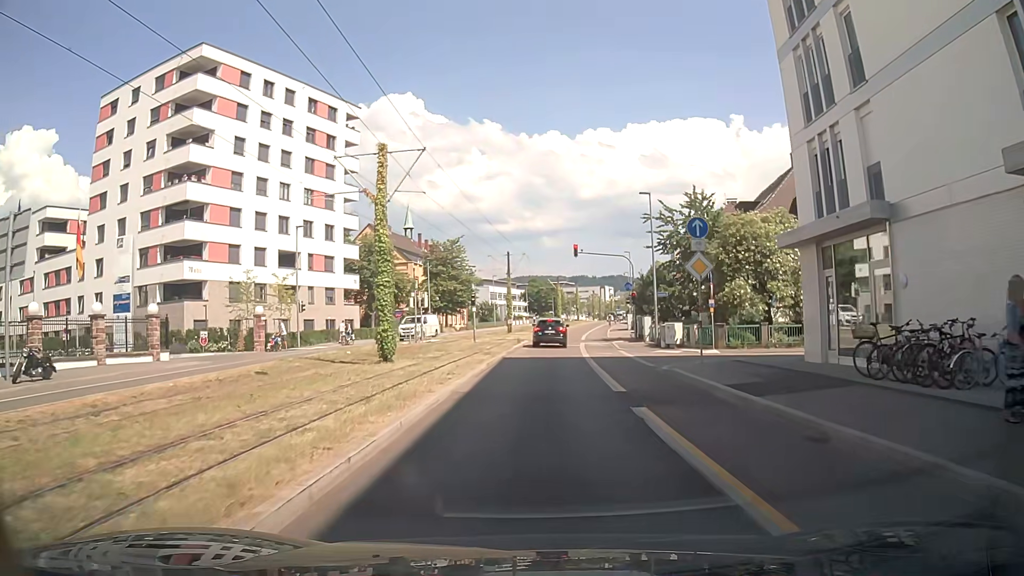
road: secondary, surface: asphalt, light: Day
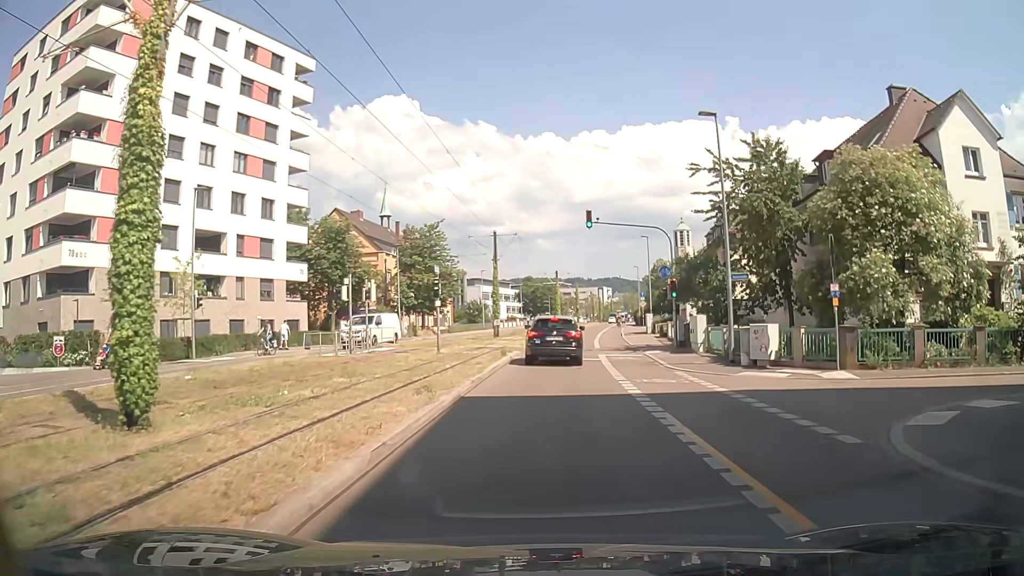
(-0.4, +14.1) m; -2°
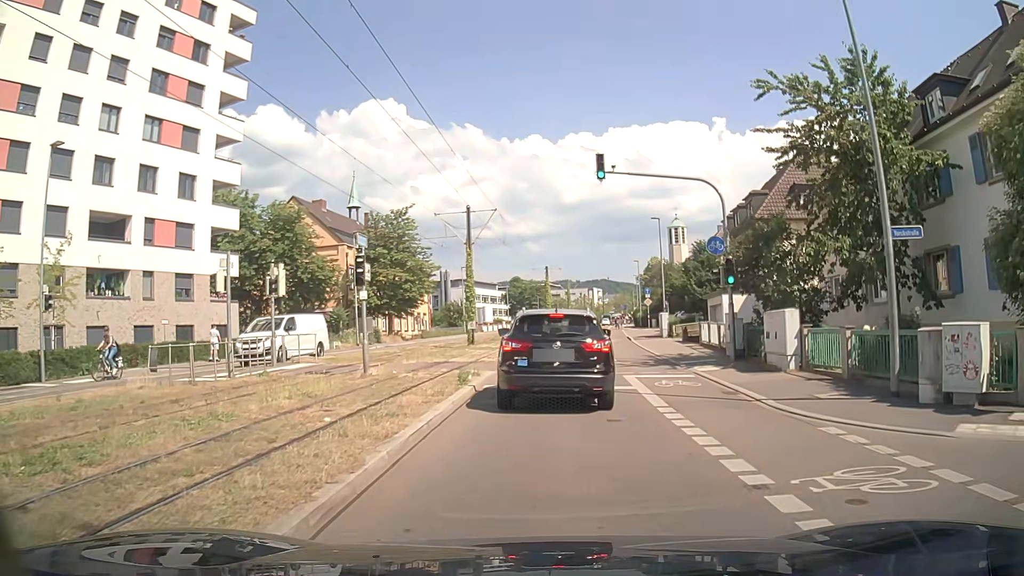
(+0.2, +10.5) m; +1°
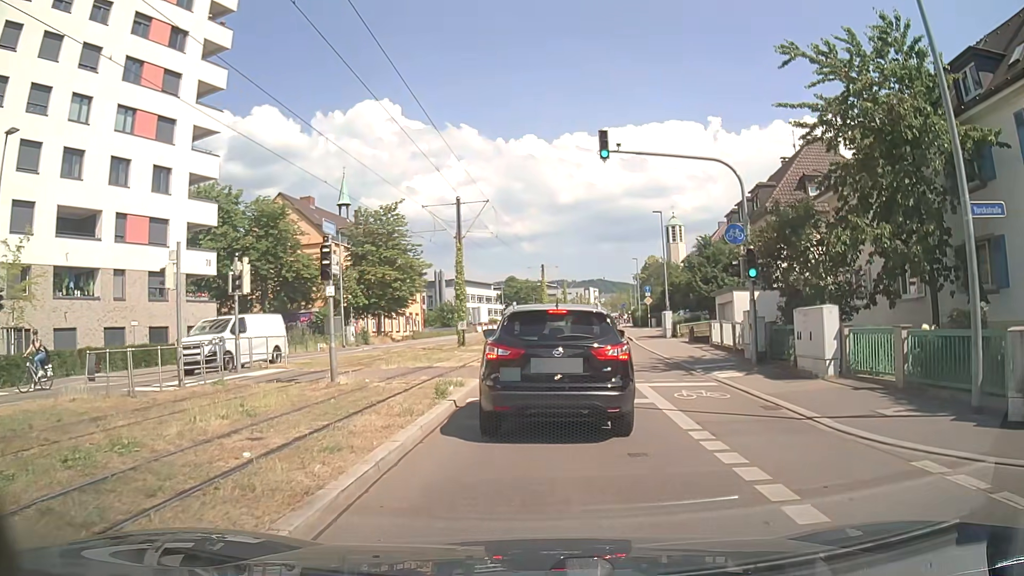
(0.0, +2.4) m; 0°
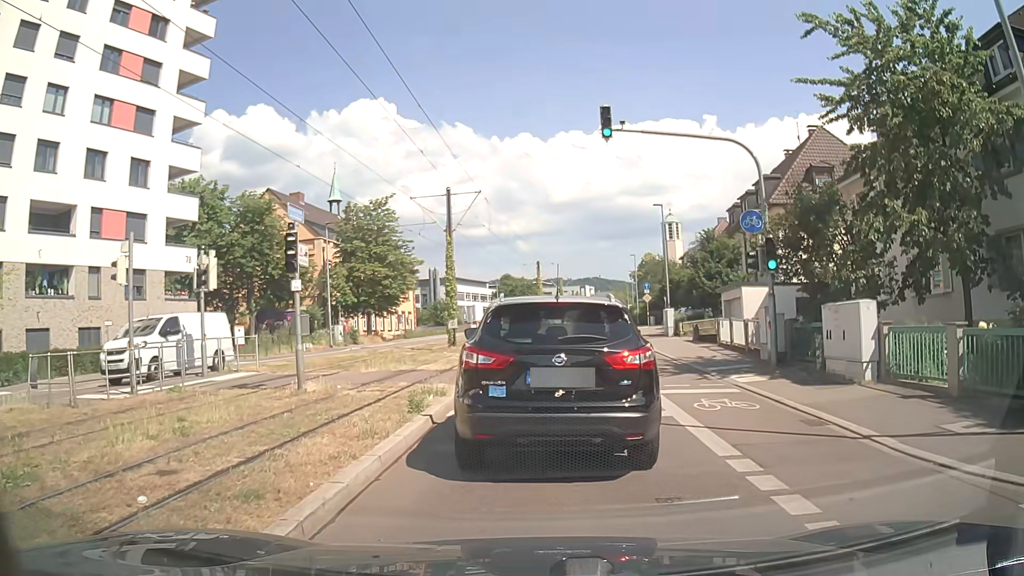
(+0.1, +1.8) m; +2°
